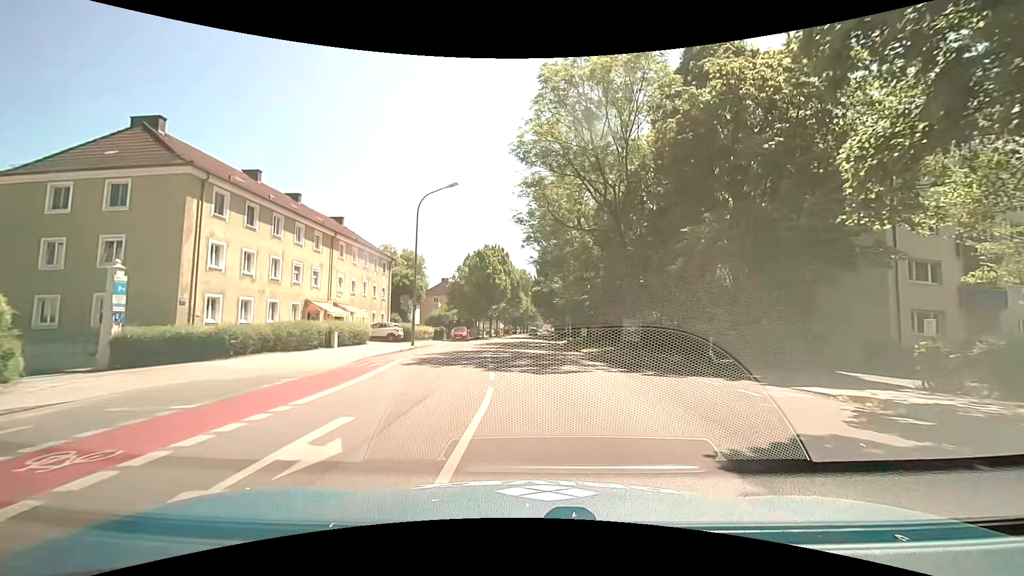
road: tertiary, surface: asphalt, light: Day
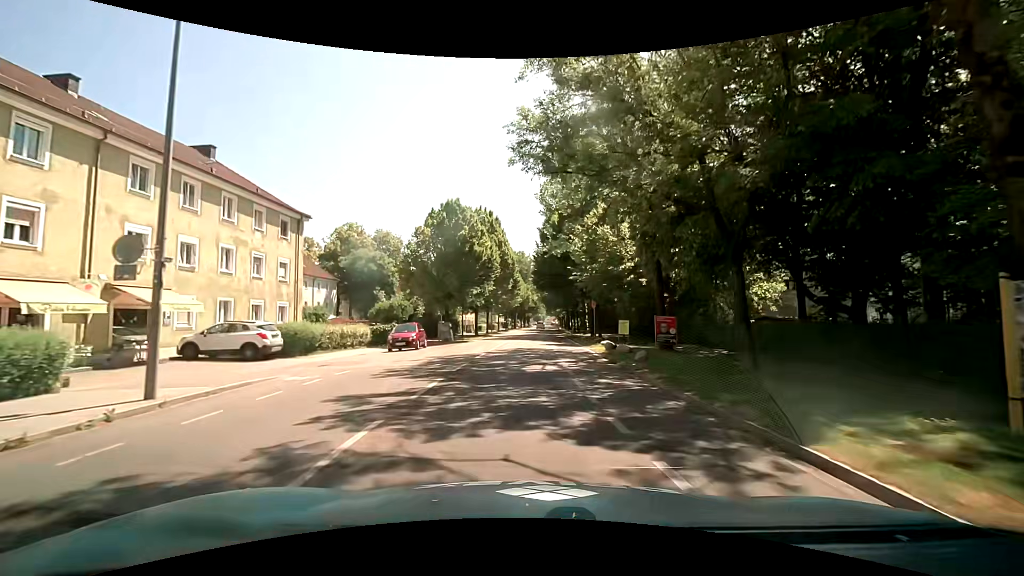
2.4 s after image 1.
(-0.1, +21.7) m; -1°
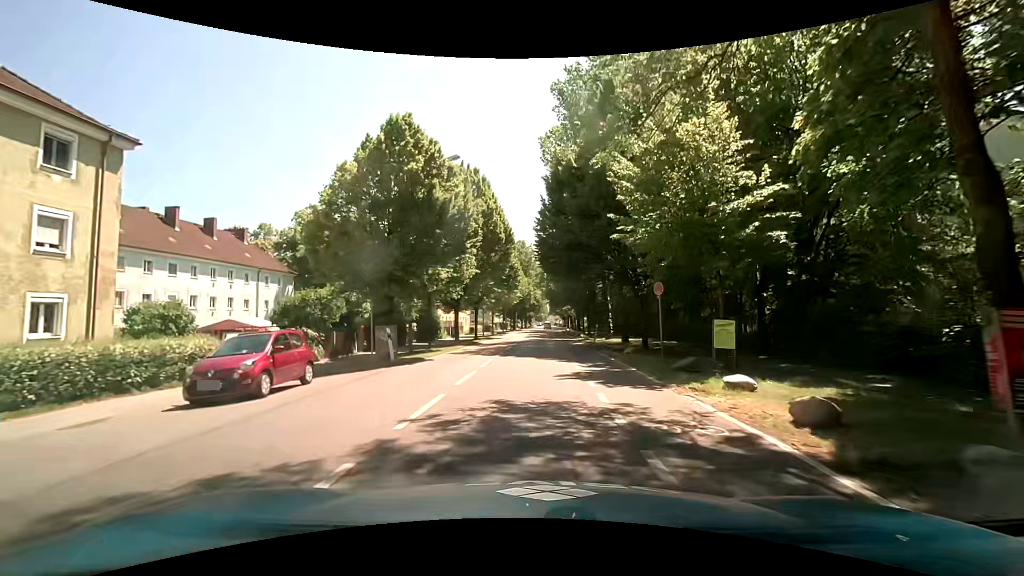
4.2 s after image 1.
(+0.1, +15.7) m; +1°
(0, +10) (0, +20) (0, +30) (+1, +40) (+1, +50) (+1, +60) (+1, +70) (+2, +80) (+2, +90) (+2, +100) m
